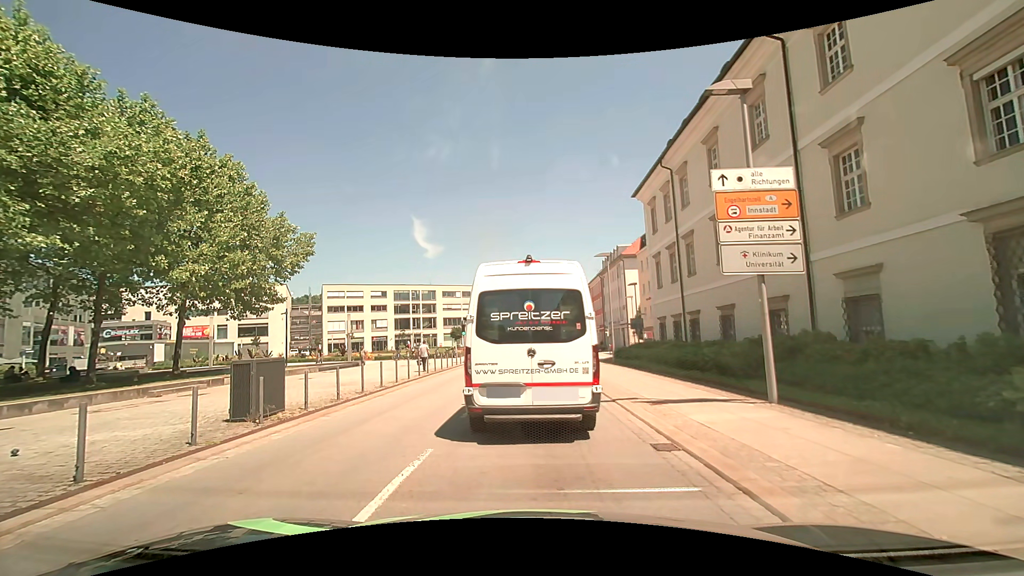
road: tertiary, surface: asphalt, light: Day
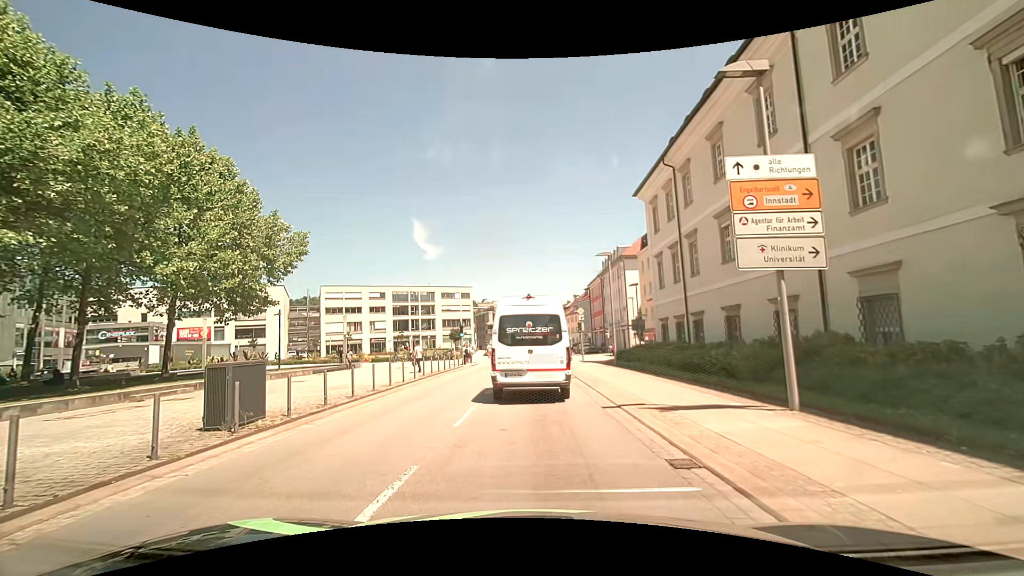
(0.0, +0.9) m; 0°
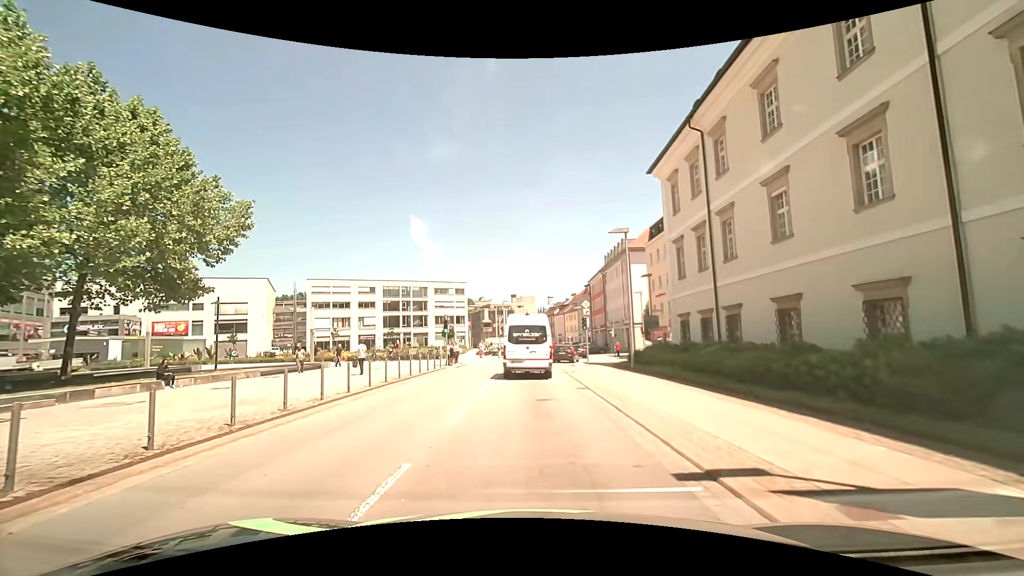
(-0.2, +6.2) m; -2°
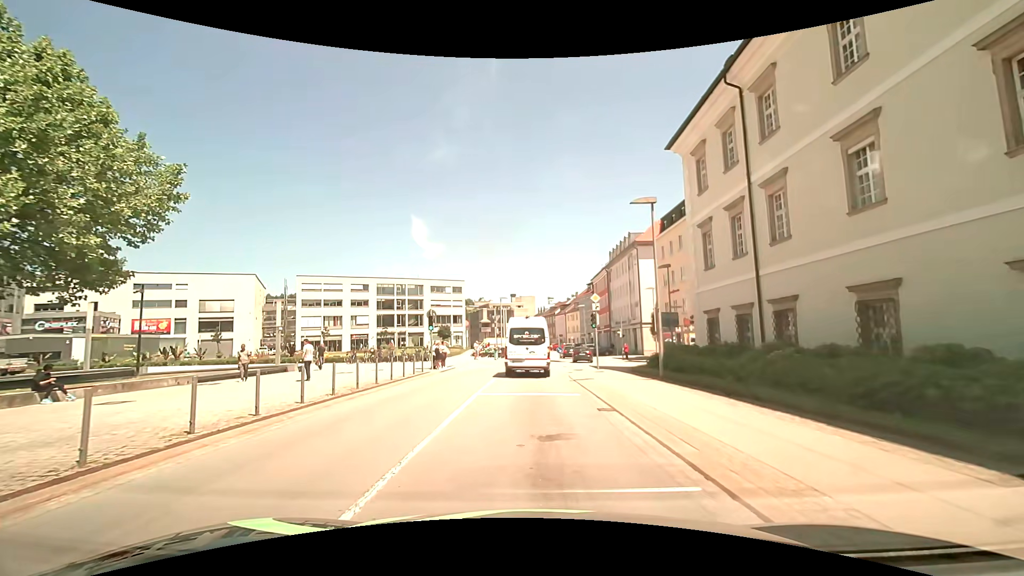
(+0.1, +5.2) m; +1°
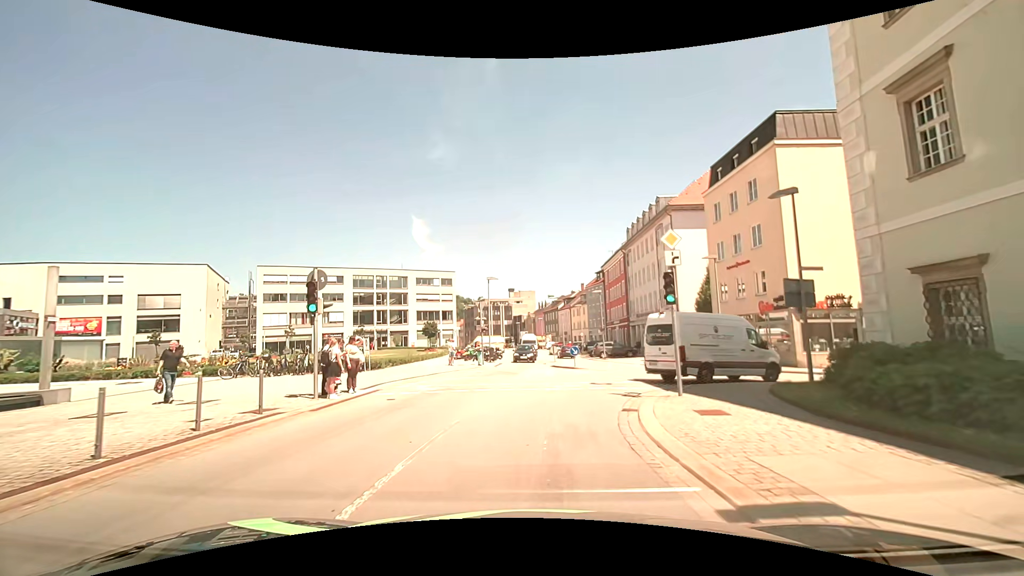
(-0.2, +15.9) m; -1°
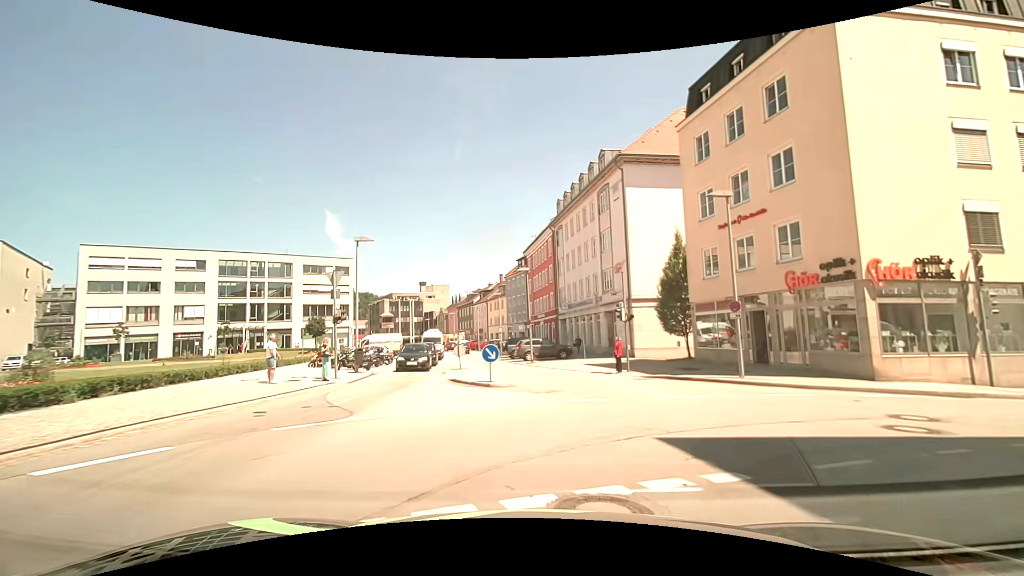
(+0.8, +14.0) m; +9°
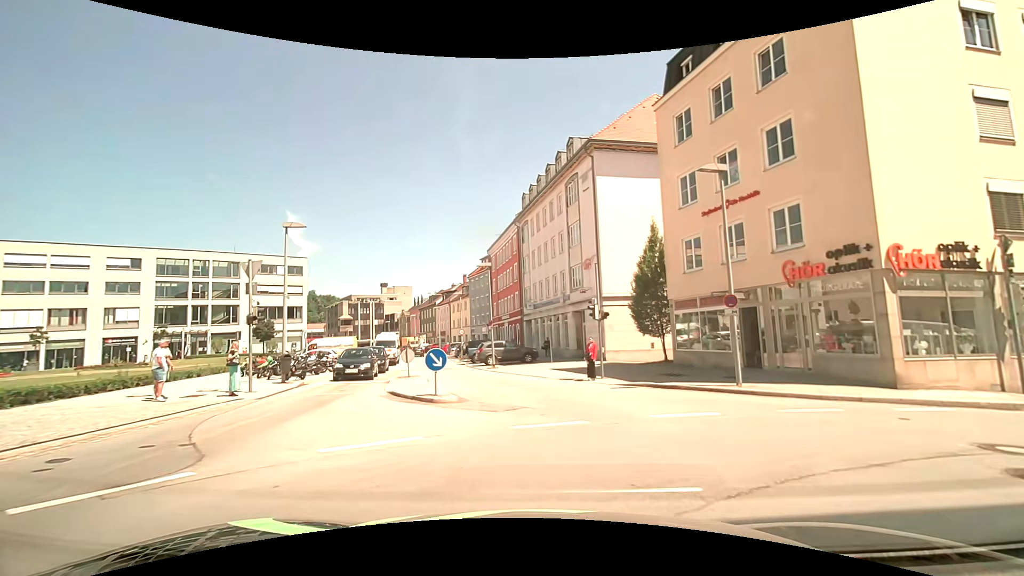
(+0.1, +3.3) m; +5°
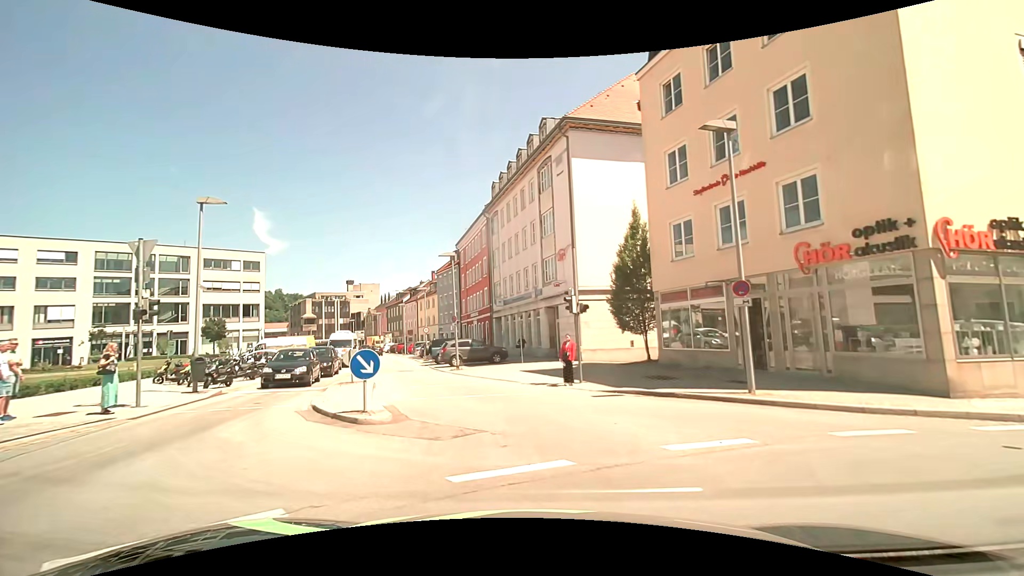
(+0.1, +3.2) m; +4°
(-1, +10) (-3, +20) (-7, +29) (-11, +38) (-14, +48) (-18, +57) (-21, +66) (-25, +75) (-30, +84) (-35, +93) m
